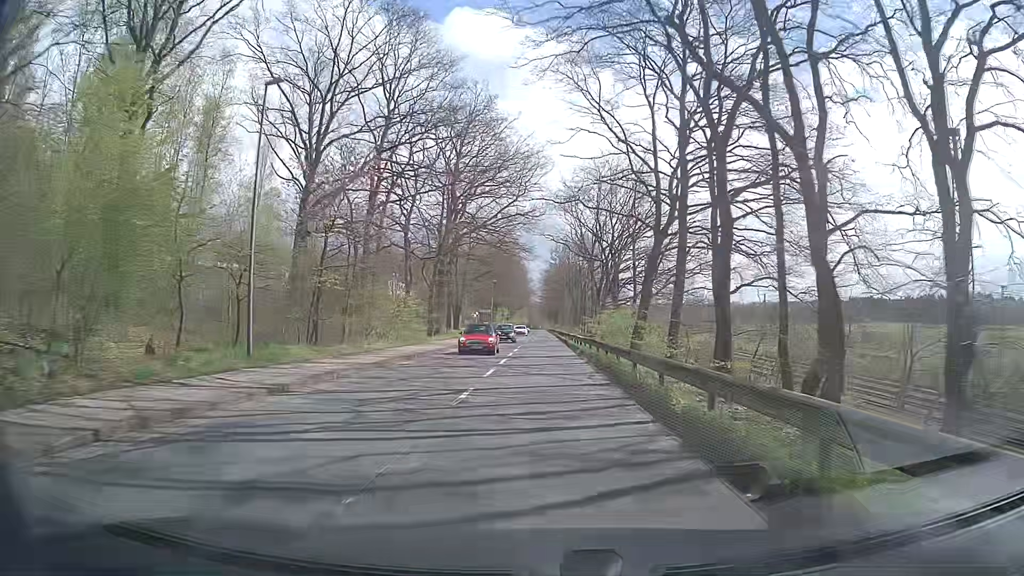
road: tertiary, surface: asphalt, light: Day
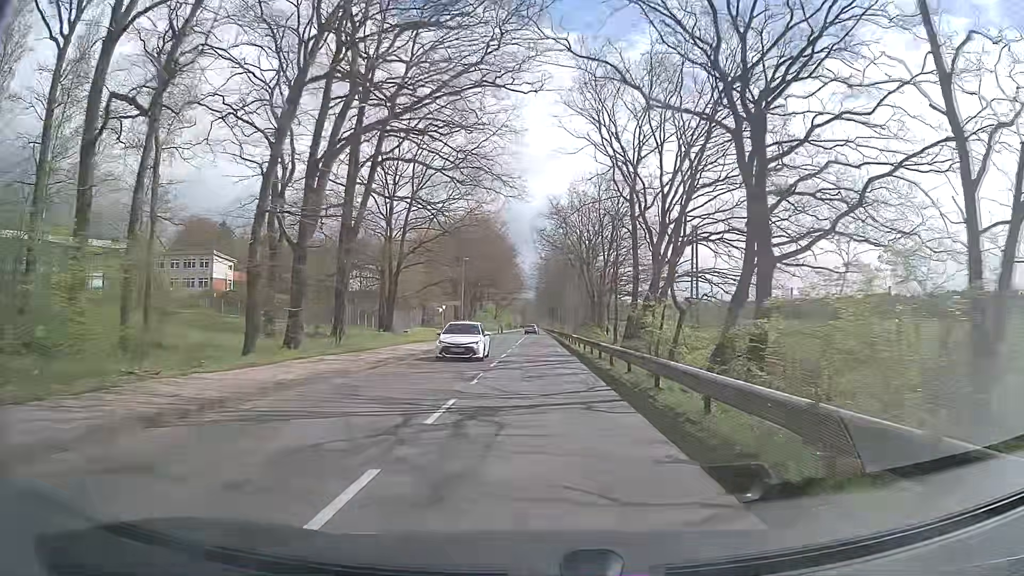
(-0.4, +32.4) m; -1°
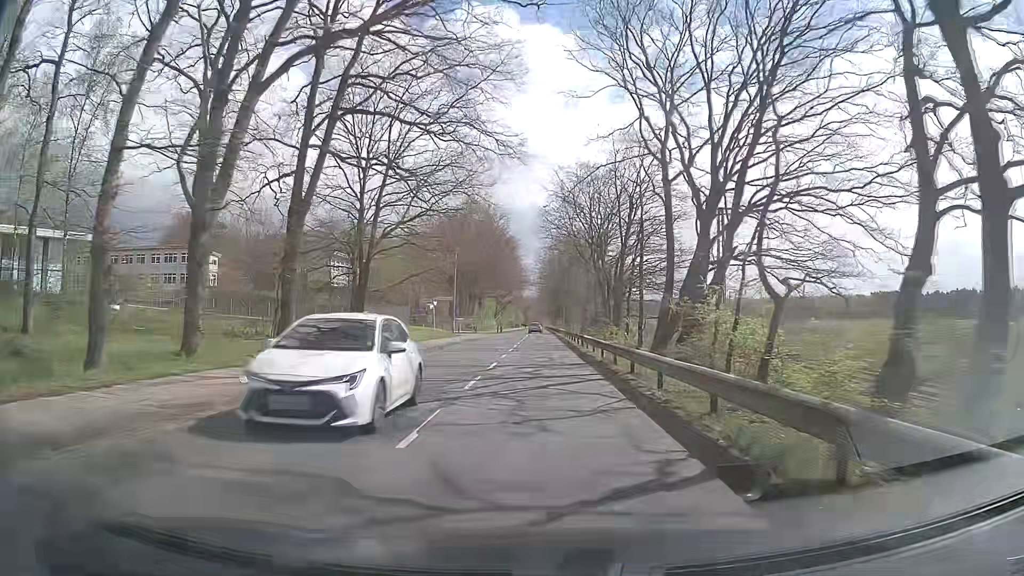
(0.0, +8.3) m; 0°
(0, +10) (0, +20) (0, +30) (0, +40) (0, +50) (0, +60) (-1, +70) (-1, +80) (-1, +90) (-1, +100) m
